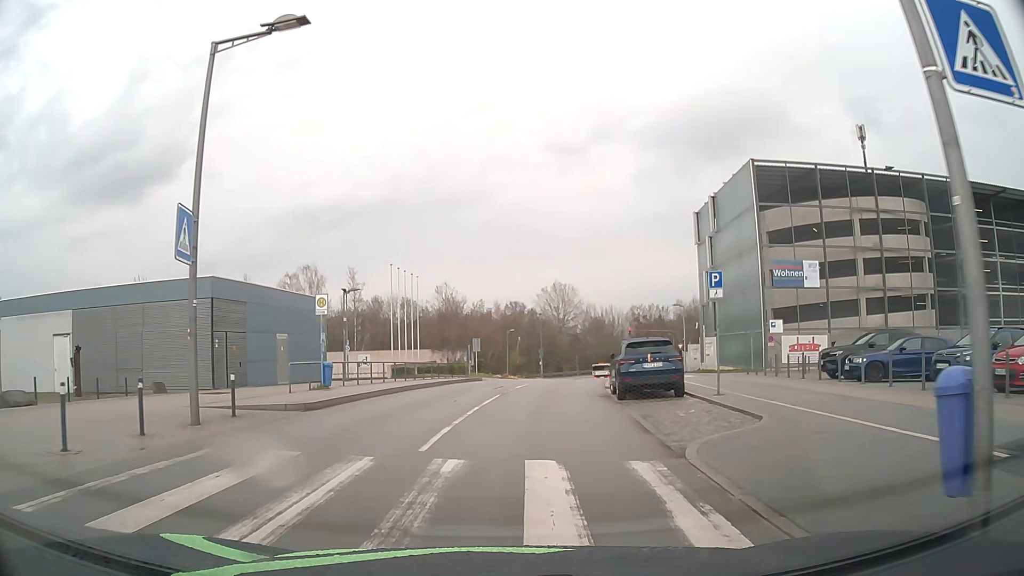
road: residential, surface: asphalt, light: Day
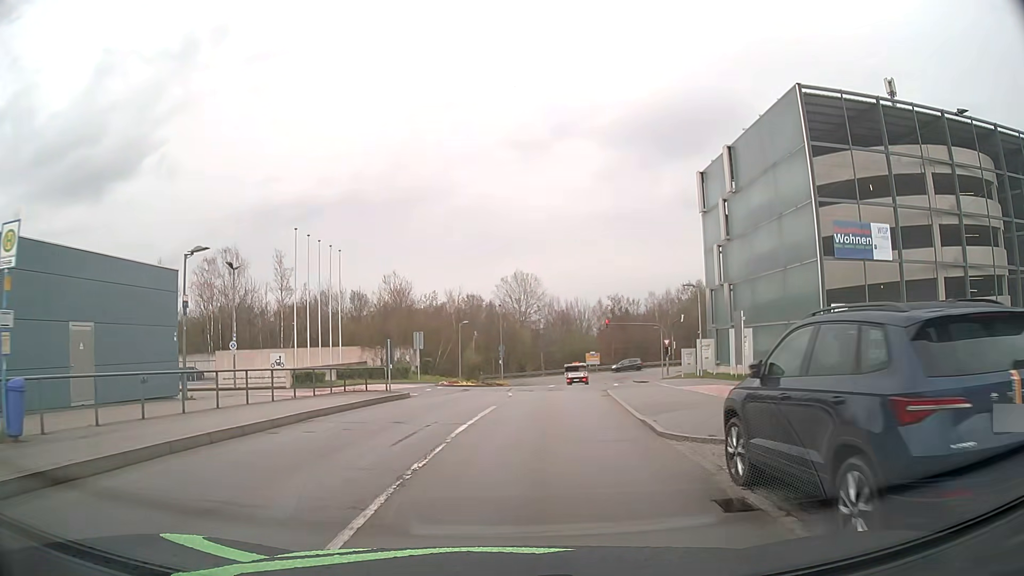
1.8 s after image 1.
(+0.4, +14.3) m; +4°
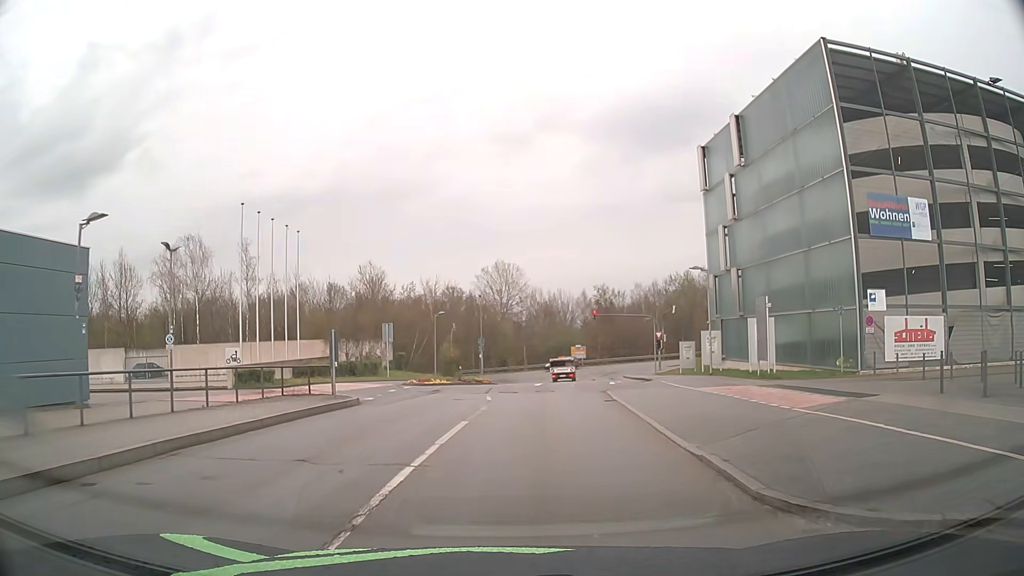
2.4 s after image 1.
(0.0, +5.1) m; +1°
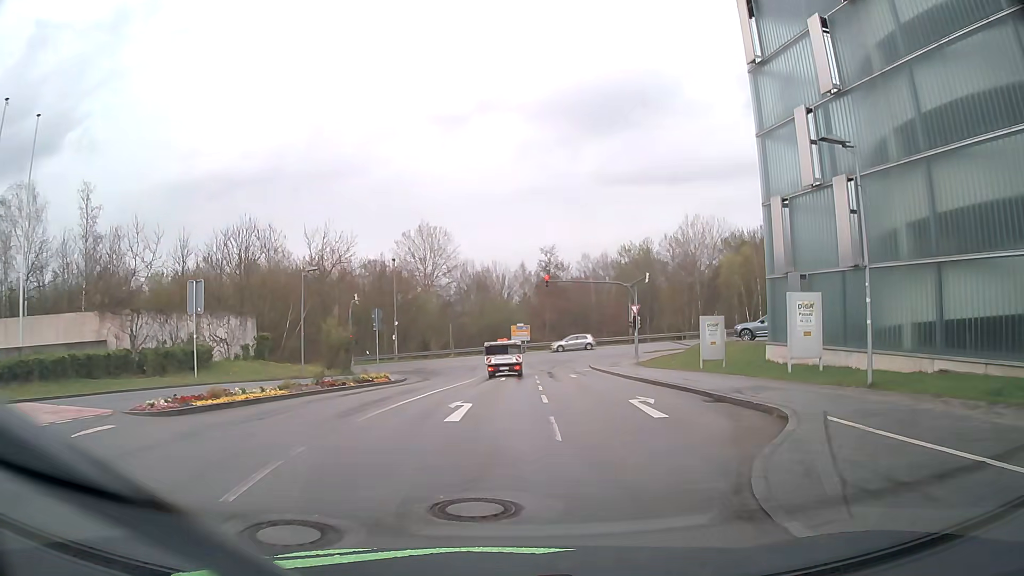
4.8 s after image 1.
(+1.0, +19.5) m; +5°
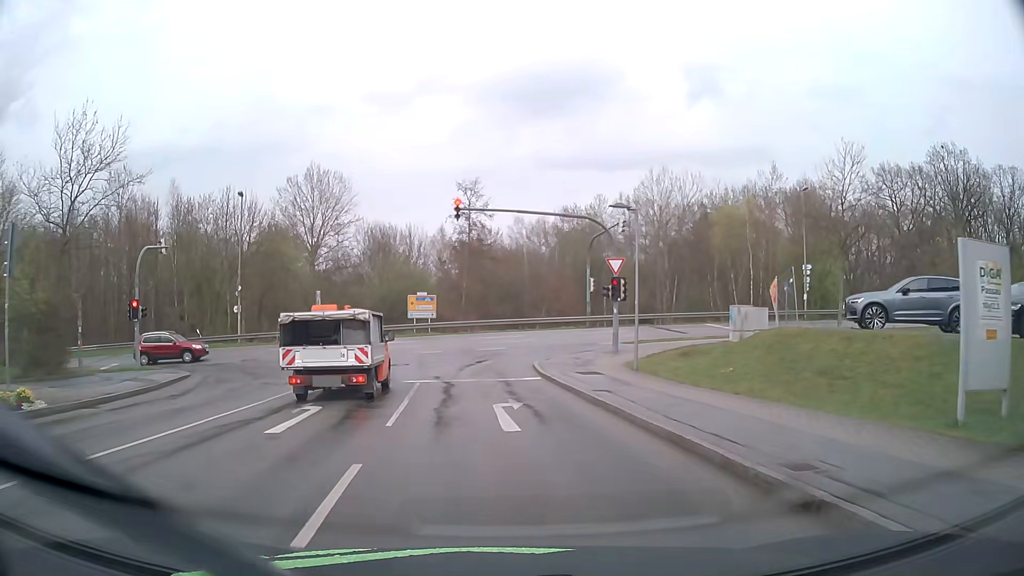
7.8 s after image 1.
(+2.2, +22.5) m; +6°
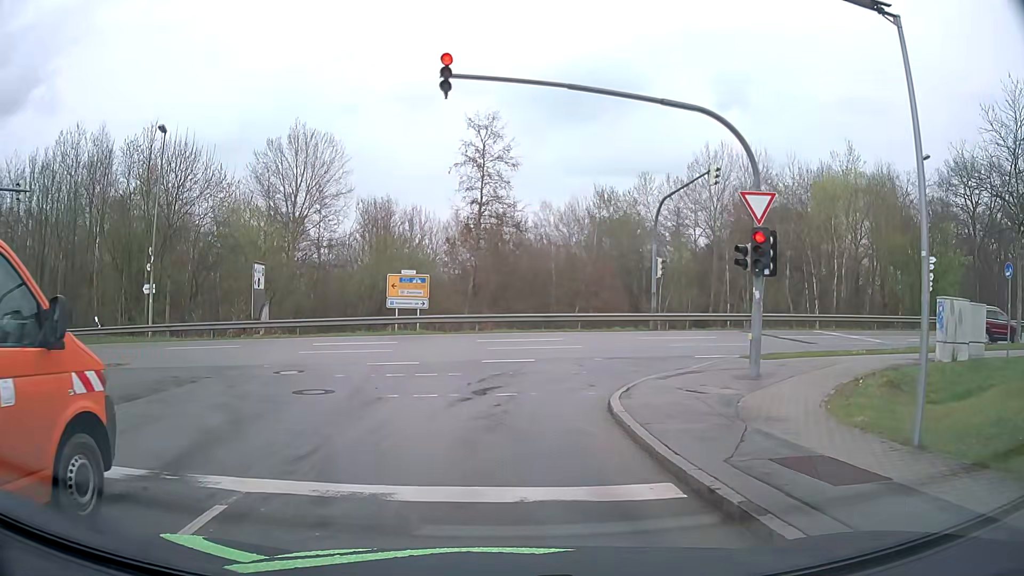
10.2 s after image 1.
(-0.1, +14.1) m; -1°
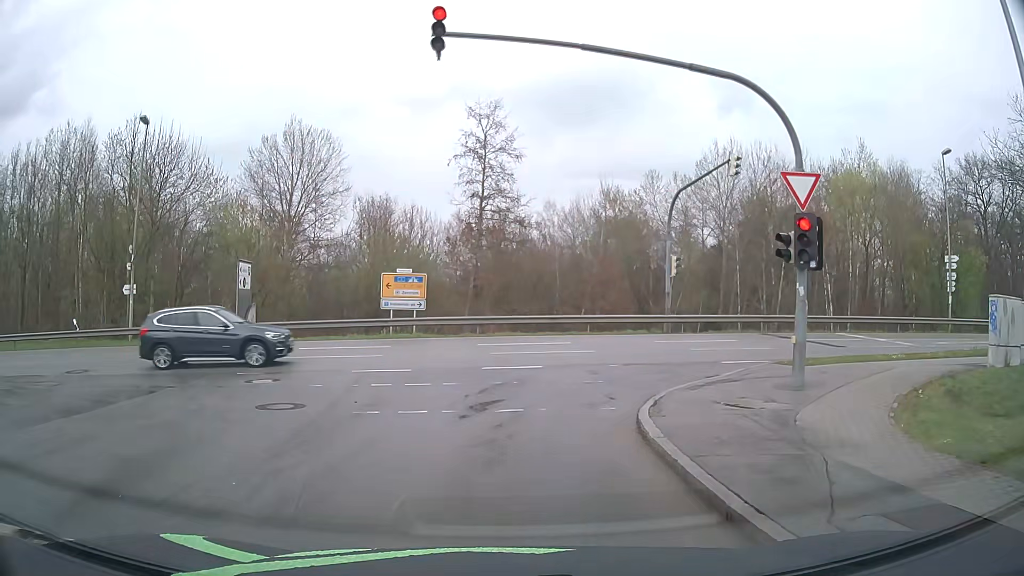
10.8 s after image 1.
(0.0, +2.0) m; -1°
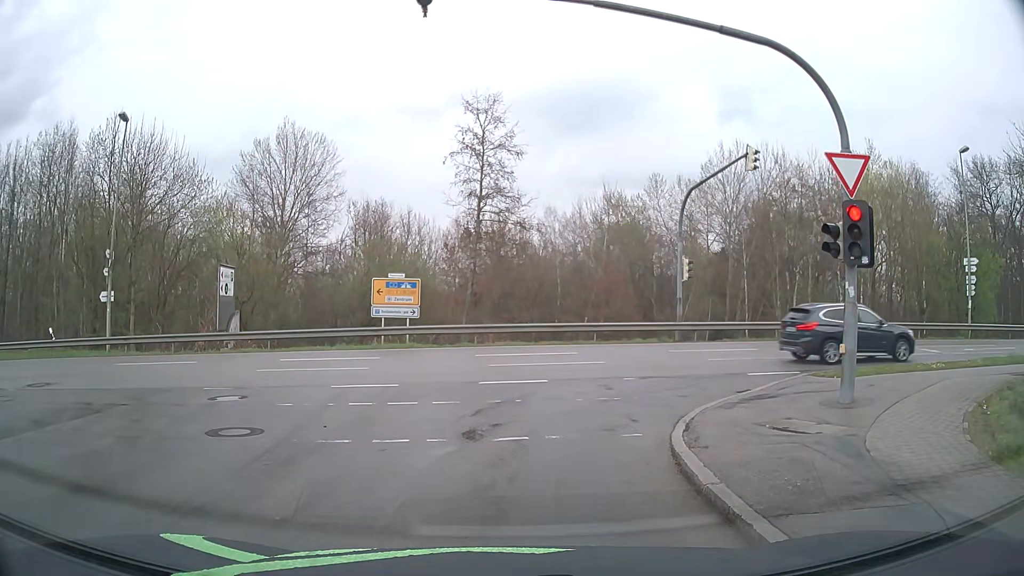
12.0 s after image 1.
(0.0, +1.7) m; +1°
(0, +10) (+5, +18) (+15, +21) (+25, +22) (+35, +23) (+45, +24) (+55, +24) (+64, +25) (+74, +26) (+84, +27) m
